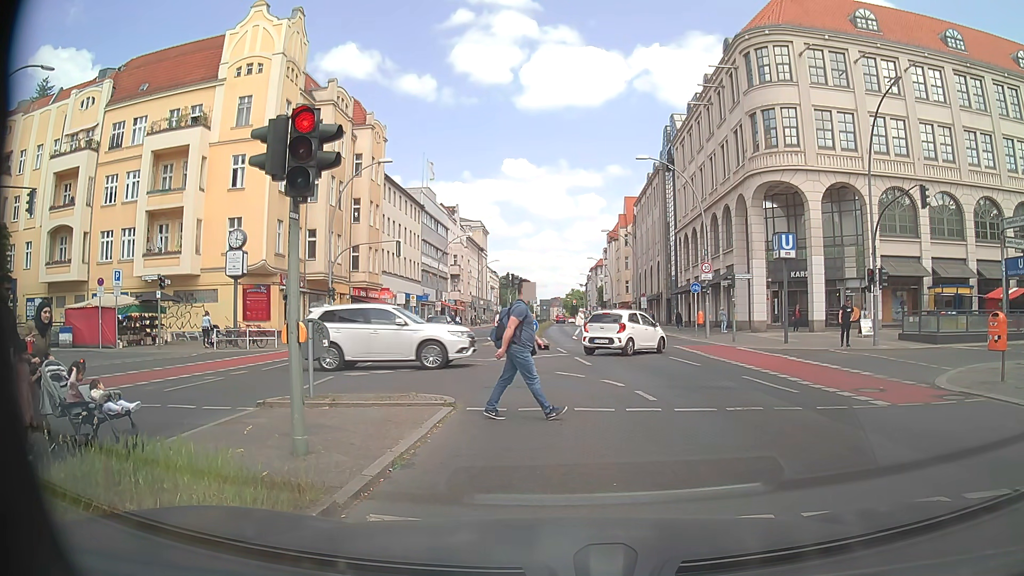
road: primary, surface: asphalt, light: Day
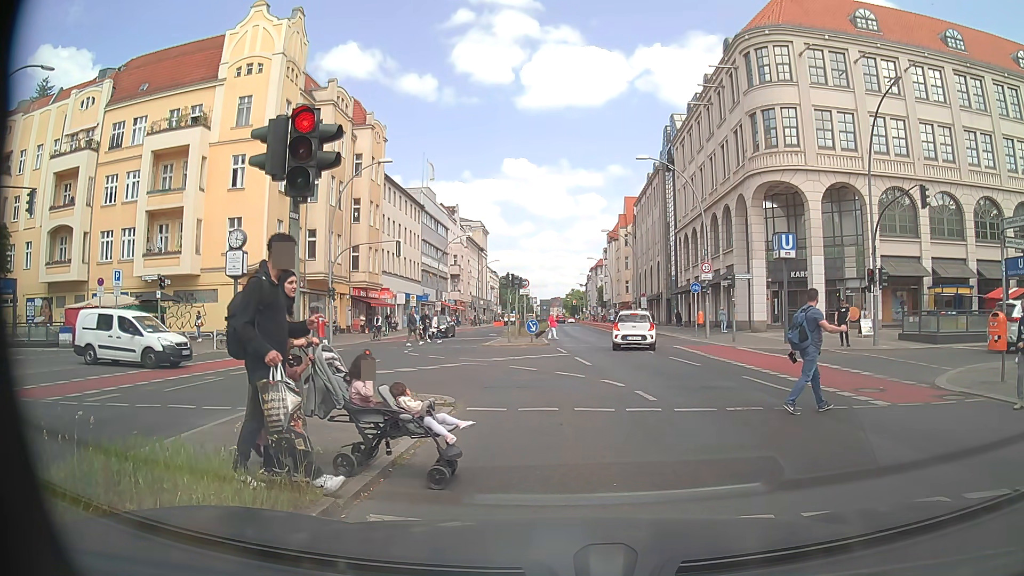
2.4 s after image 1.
(0.0, 0.0) m; 0°
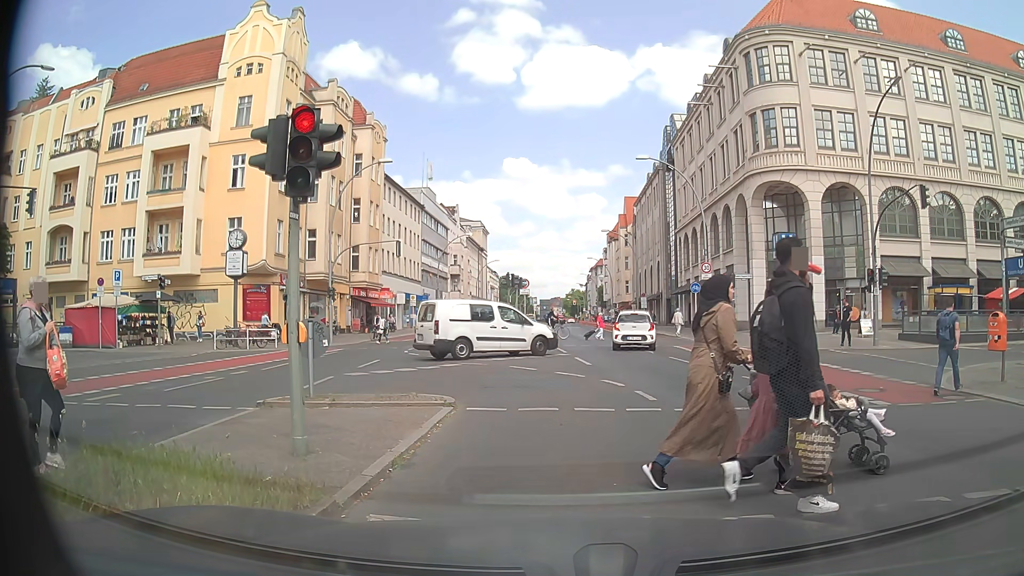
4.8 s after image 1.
(0.0, 0.0) m; 0°
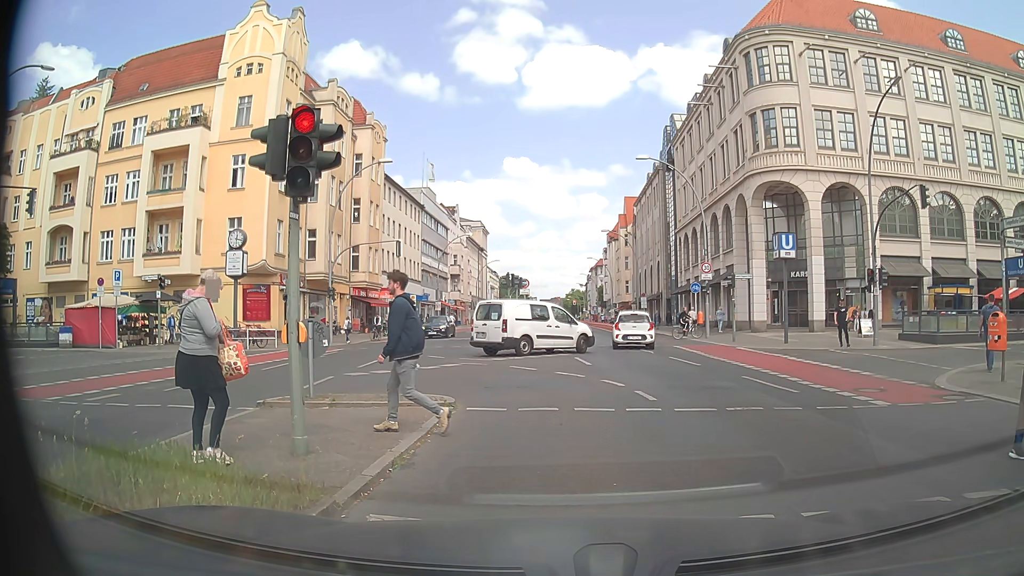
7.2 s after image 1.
(0.0, 0.0) m; 0°
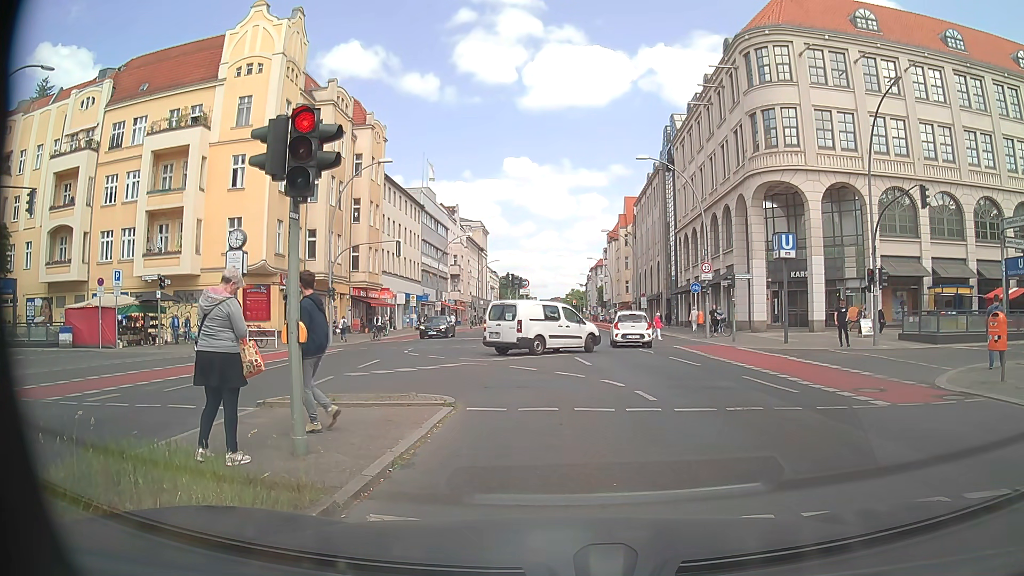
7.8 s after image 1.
(0.0, 0.0) m; 0°
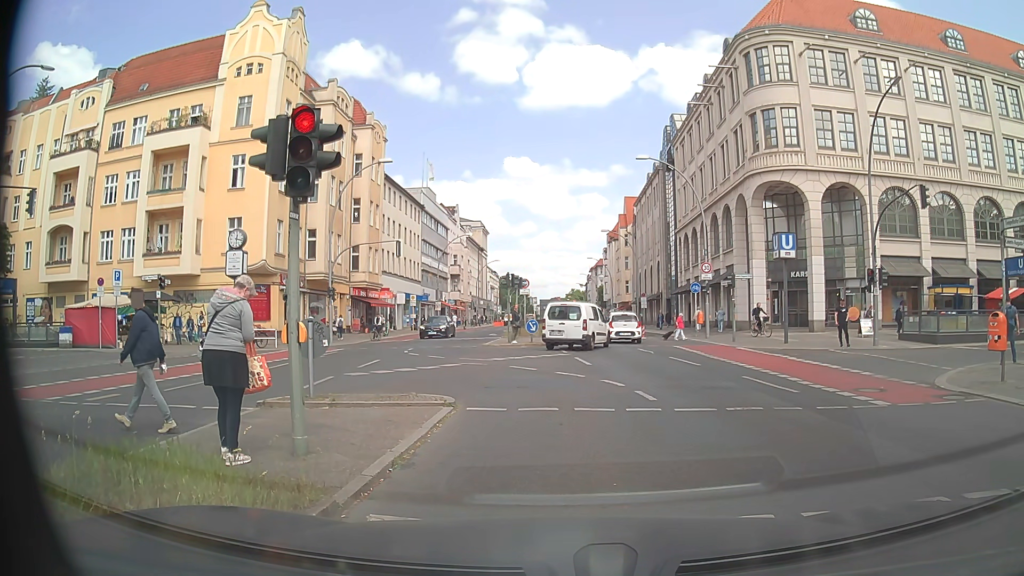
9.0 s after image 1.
(0.0, 0.0) m; 0°
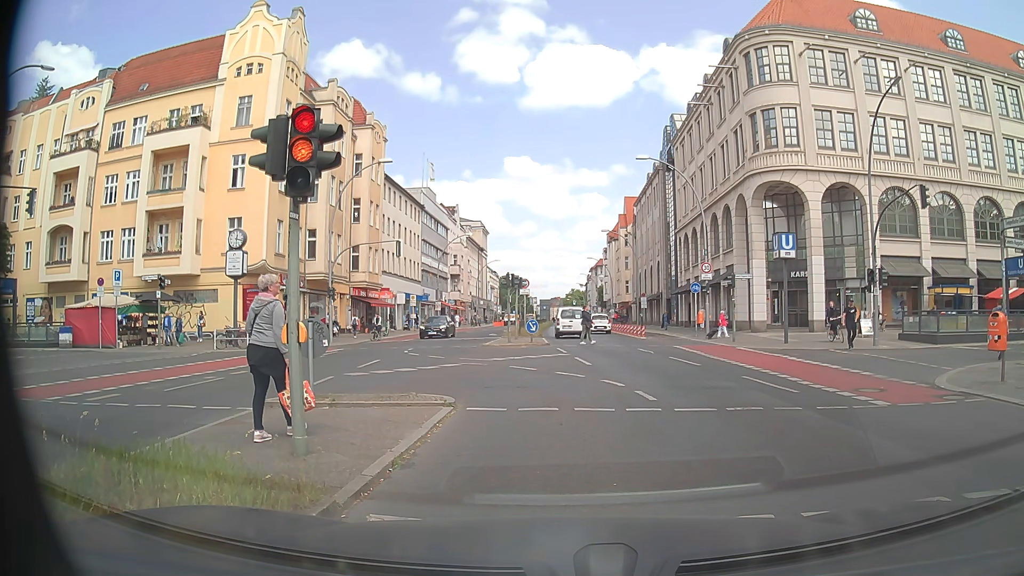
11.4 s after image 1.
(0.0, 0.0) m; 0°
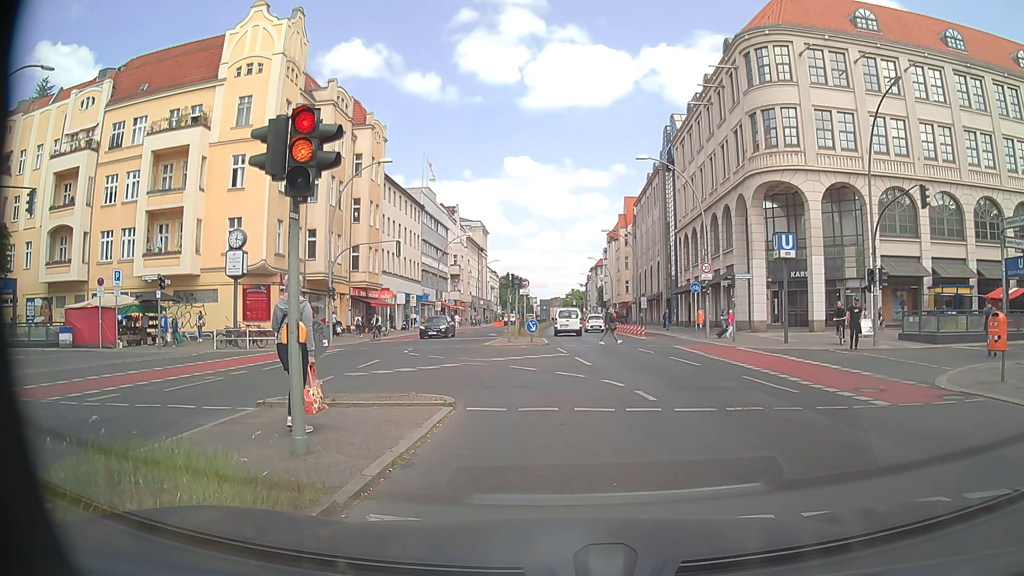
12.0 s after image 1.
(0.0, 0.0) m; 0°
